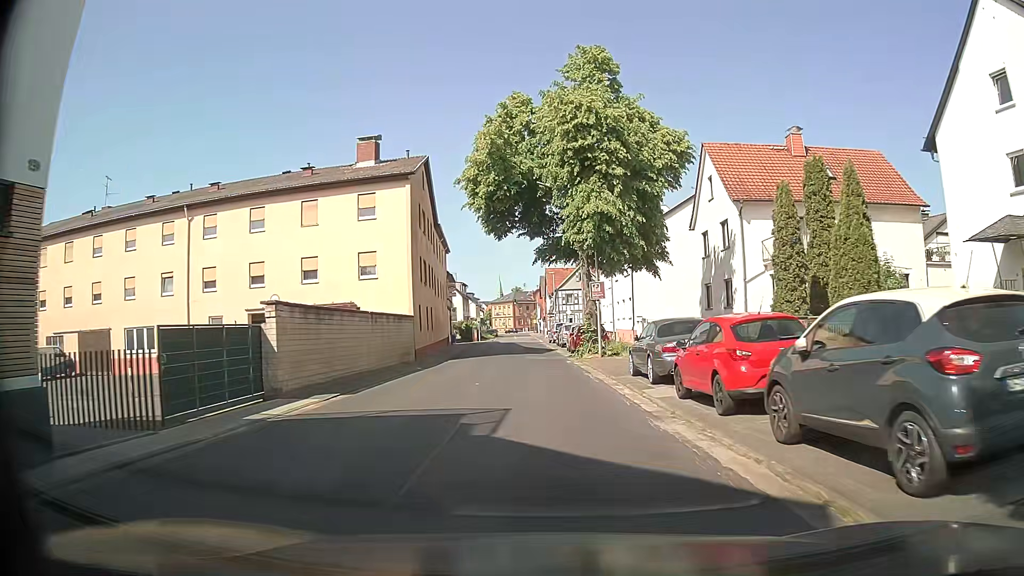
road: secondary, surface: asphalt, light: Day
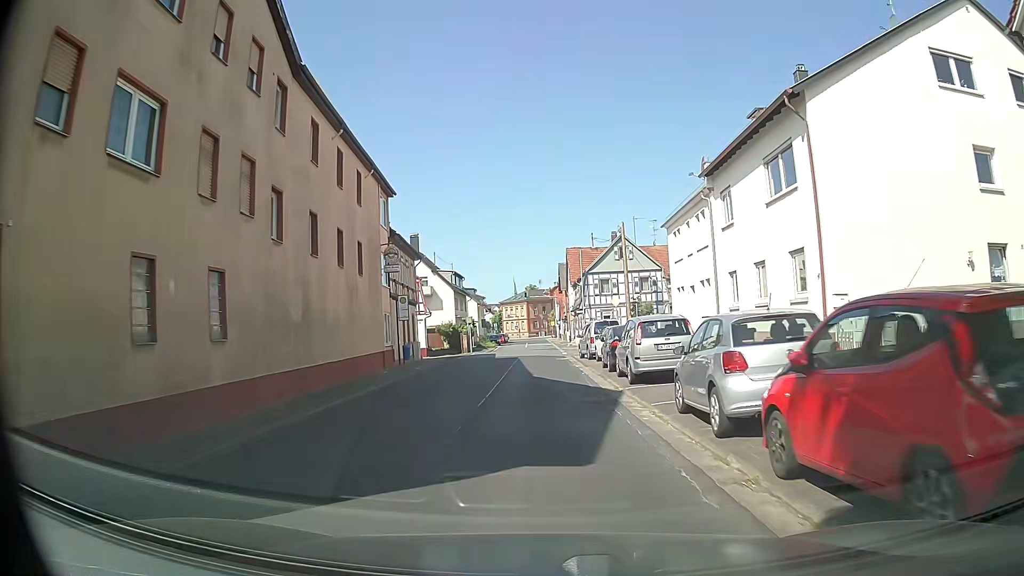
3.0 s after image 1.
(-0.8, +28.9) m; -1°
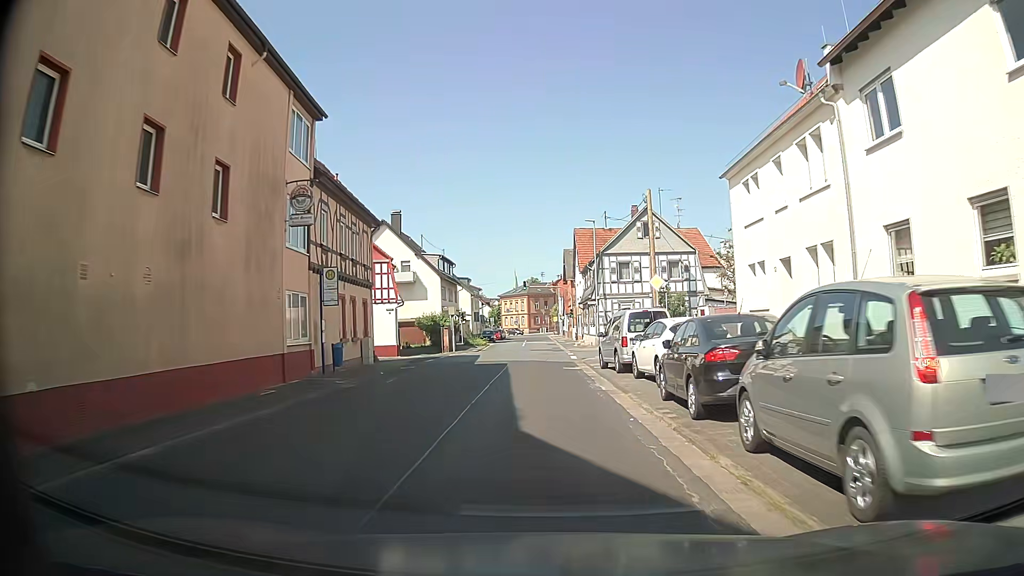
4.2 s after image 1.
(-0.3, +12.1) m; -1°
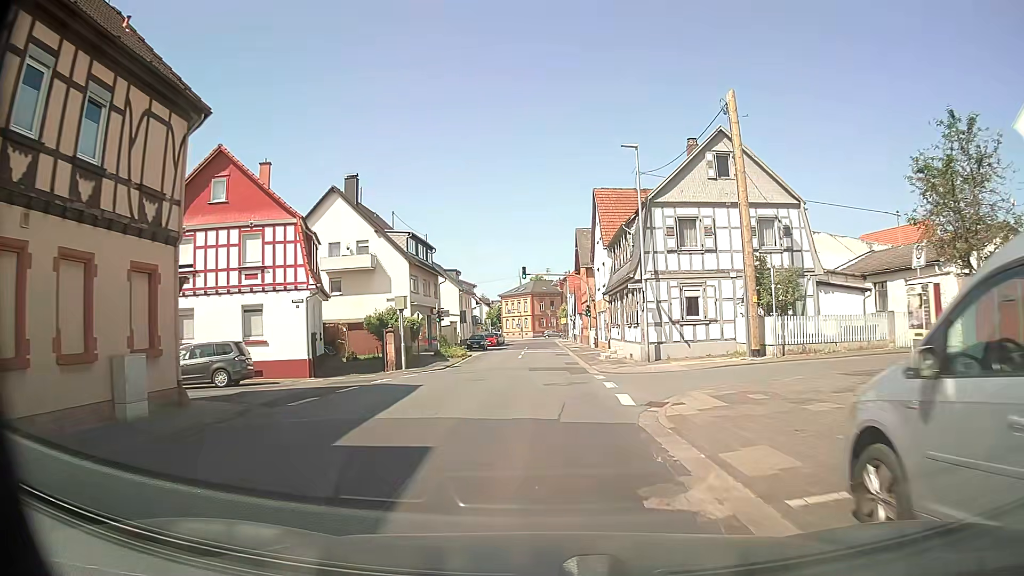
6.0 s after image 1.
(-0.1, +18.6) m; 0°
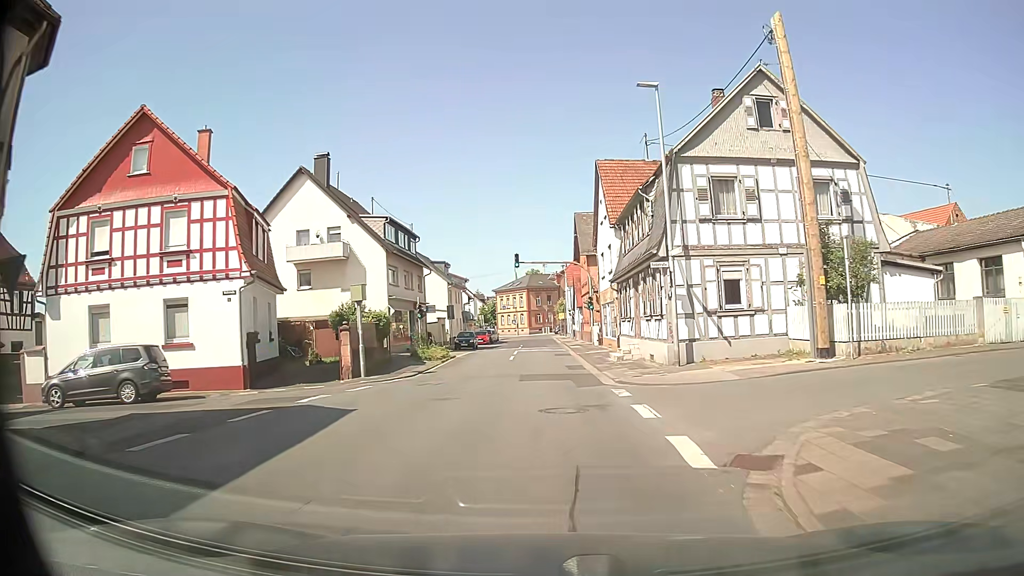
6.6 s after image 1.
(0.0, +6.2) m; -1°
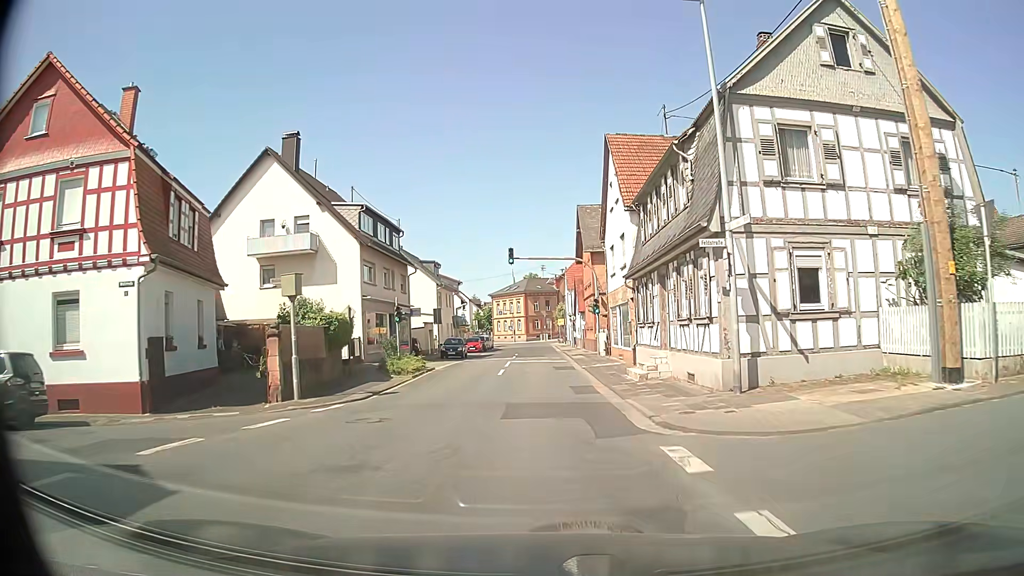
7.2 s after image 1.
(+0.1, +6.1) m; +1°
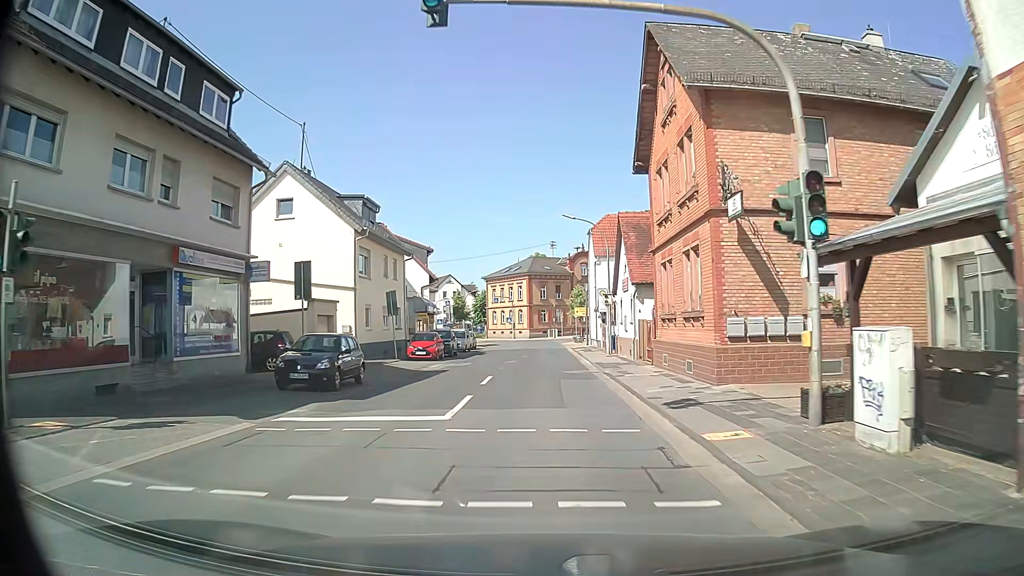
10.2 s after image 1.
(-0.4, +30.2) m; 0°
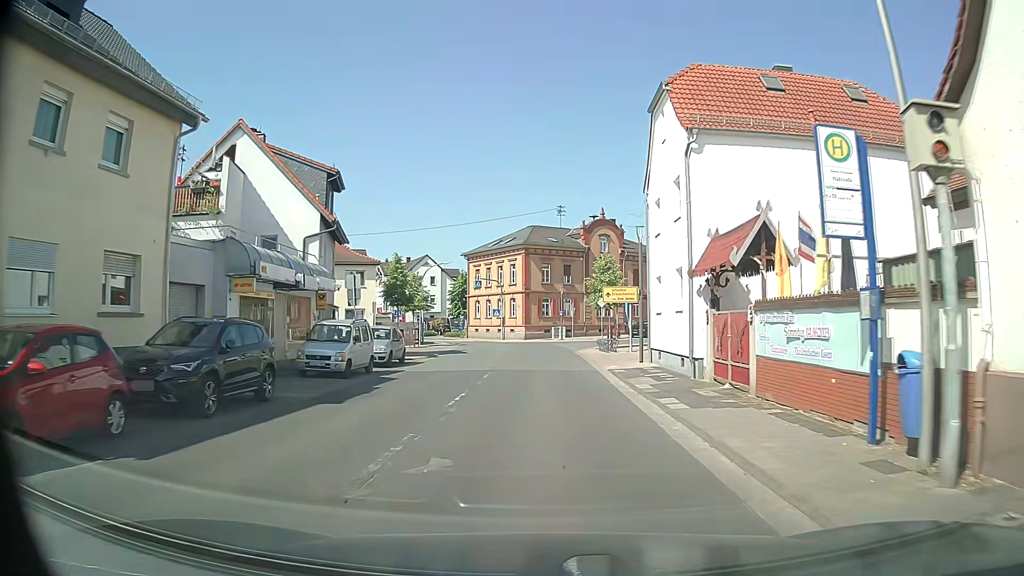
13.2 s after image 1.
(-0.3, +29.5) m; -1°
(0, +10) (0, +20) (0, +30) (+1, +40) (+3, +50) (+9, +58) (+15, +66) (+21, +74) (+28, +81) (+36, +87) m
